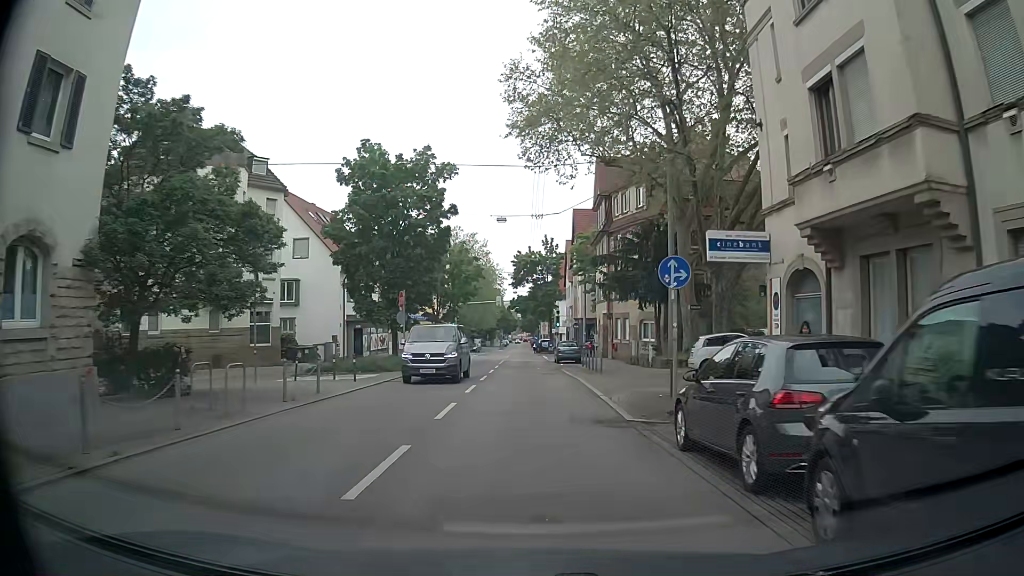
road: secondary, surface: asphalt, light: Day
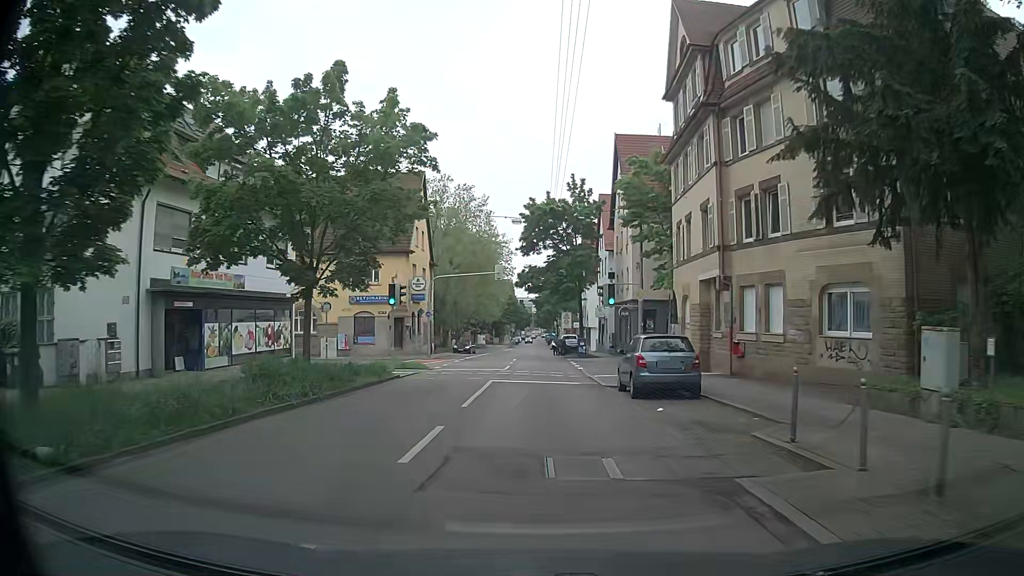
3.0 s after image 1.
(-0.4, +28.6) m; -1°
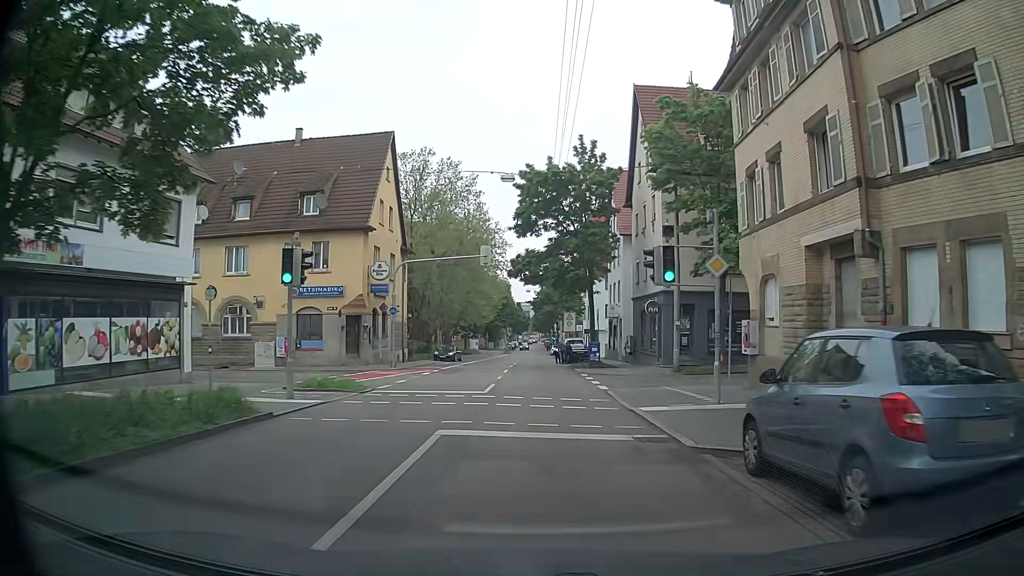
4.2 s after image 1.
(0.0, +11.3) m; -1°
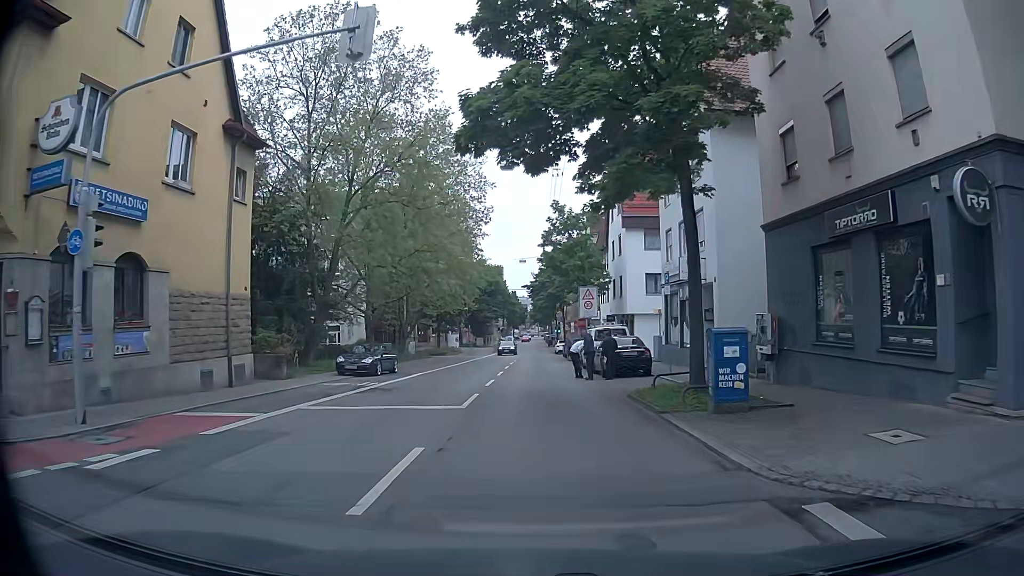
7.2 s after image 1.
(0.0, +25.8) m; 0°
